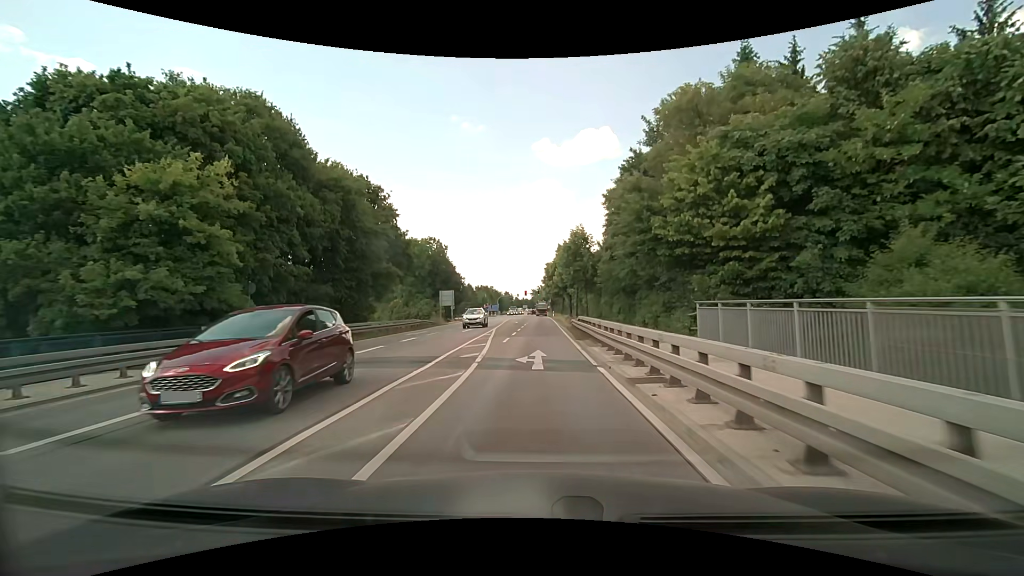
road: secondary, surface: asphalt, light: Day
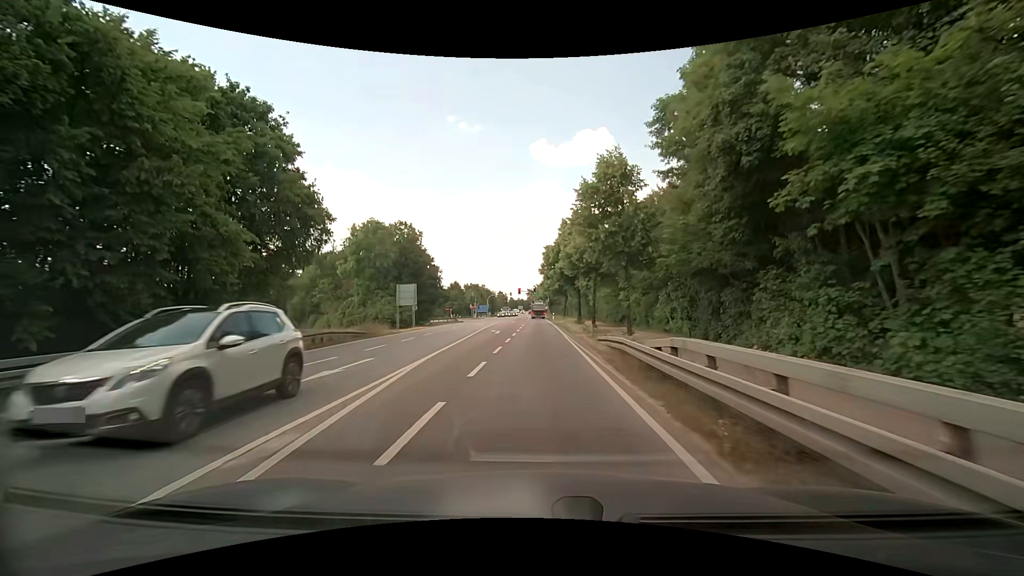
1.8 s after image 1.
(-0.1, +21.4) m; 0°
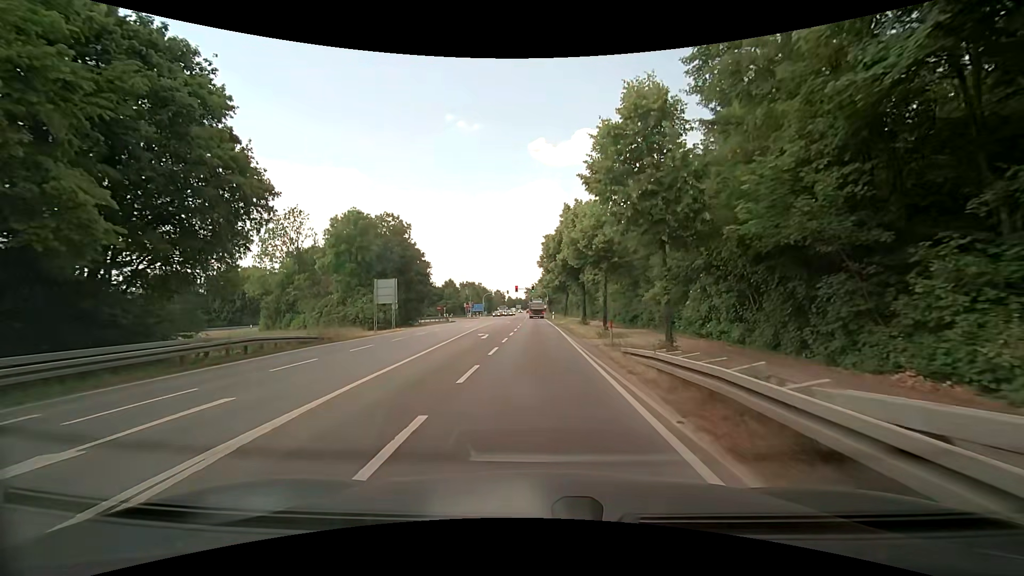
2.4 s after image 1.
(0.0, +7.0) m; 0°
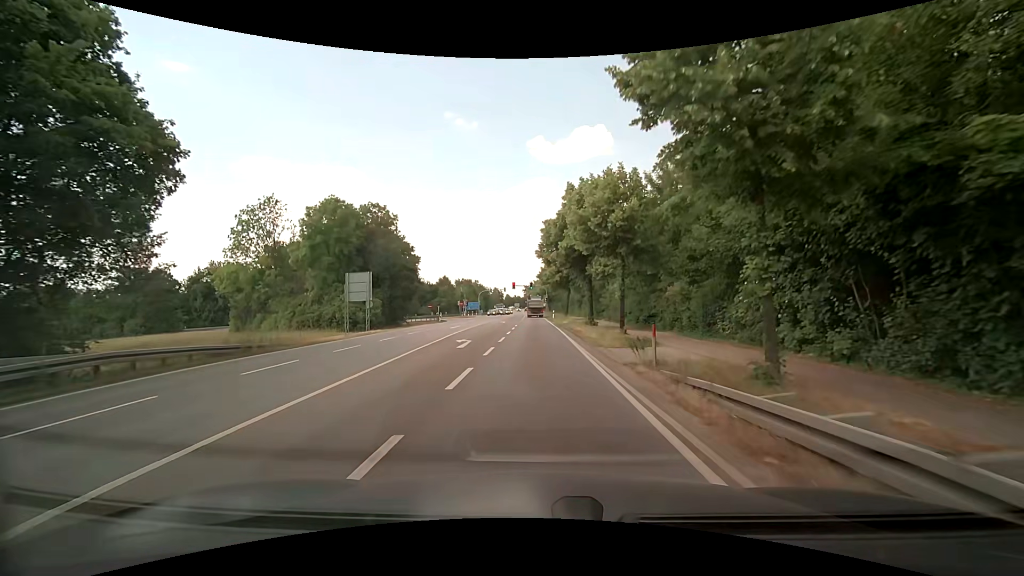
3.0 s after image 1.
(0.0, +6.8) m; 0°
(0, +10) (0, +20) (0, +30) (0, +40) (0, +50) (0, +60) (0, +70) (0, +80) (0, +90) (0, +100) m
